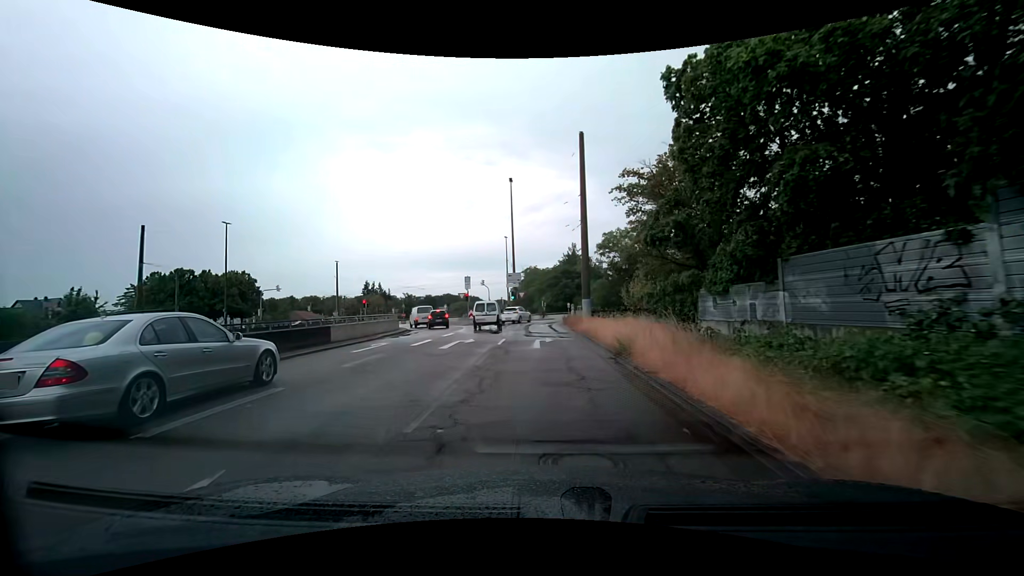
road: trunk_link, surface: asphalt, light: Day
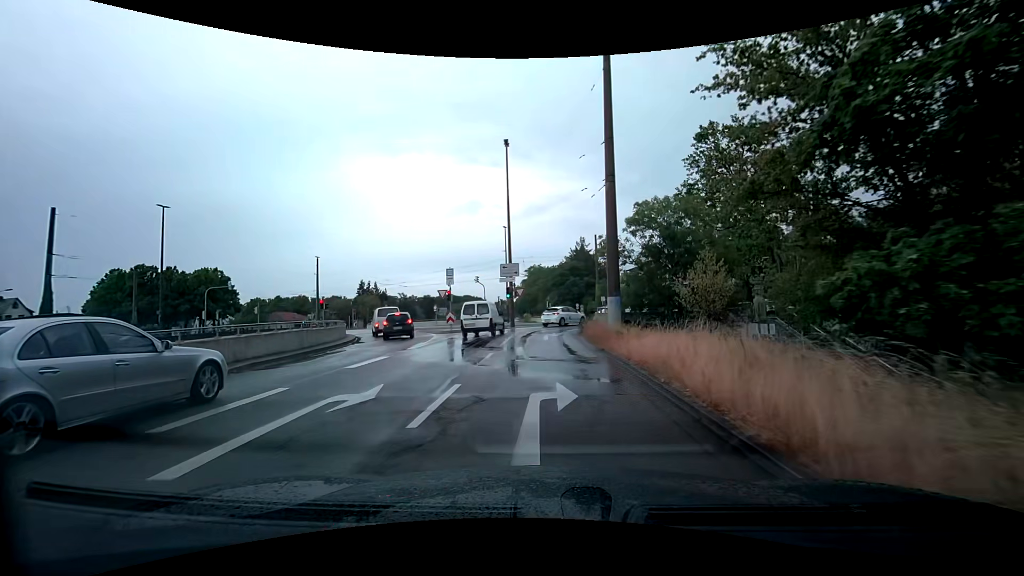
(0.0, +11.8) m; -1°
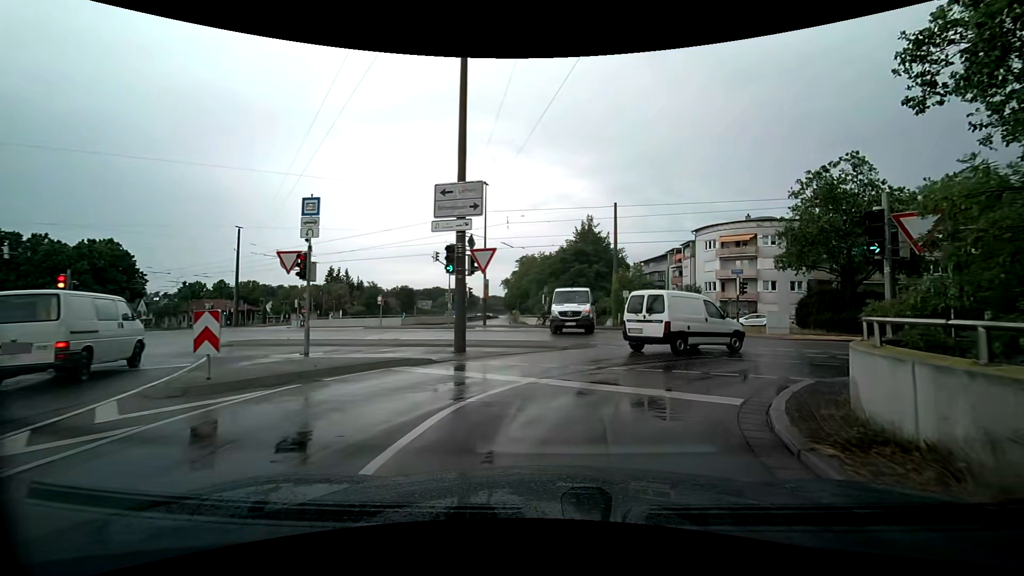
(-0.3, +23.4) m; -1°
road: tertiary_link
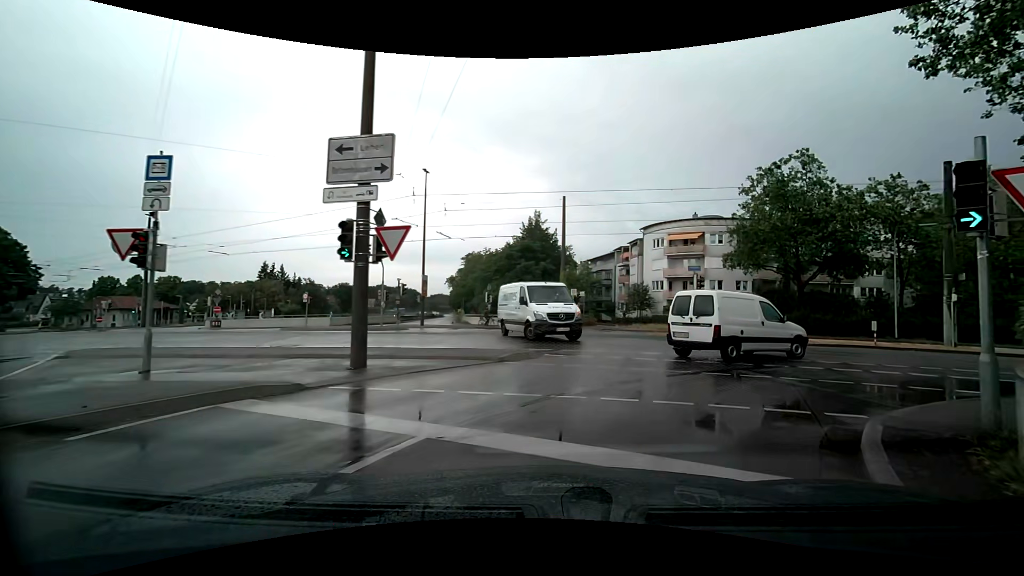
(+0.2, +3.5) m; +4°
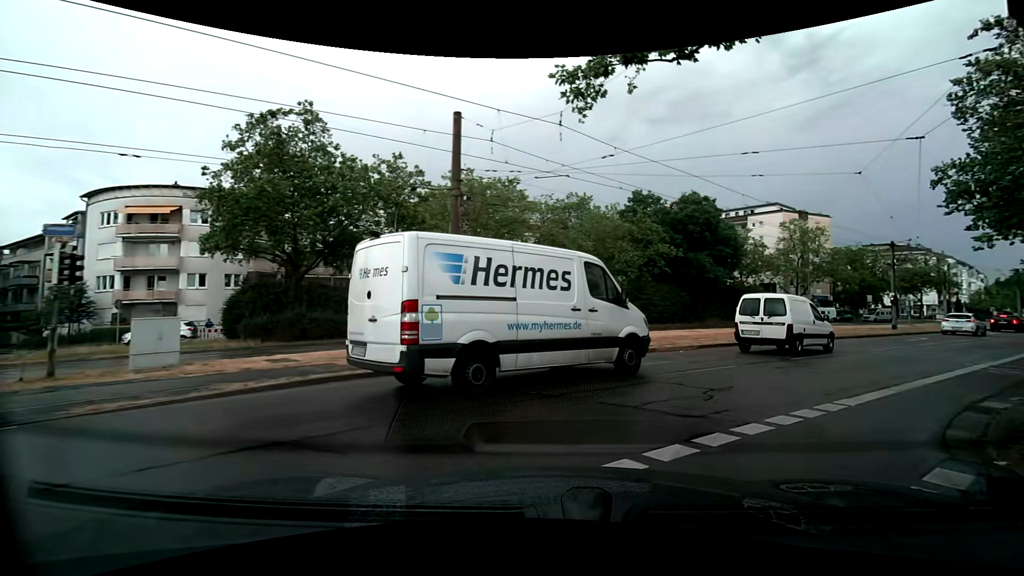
(+4.7, +12.1) m; +51°
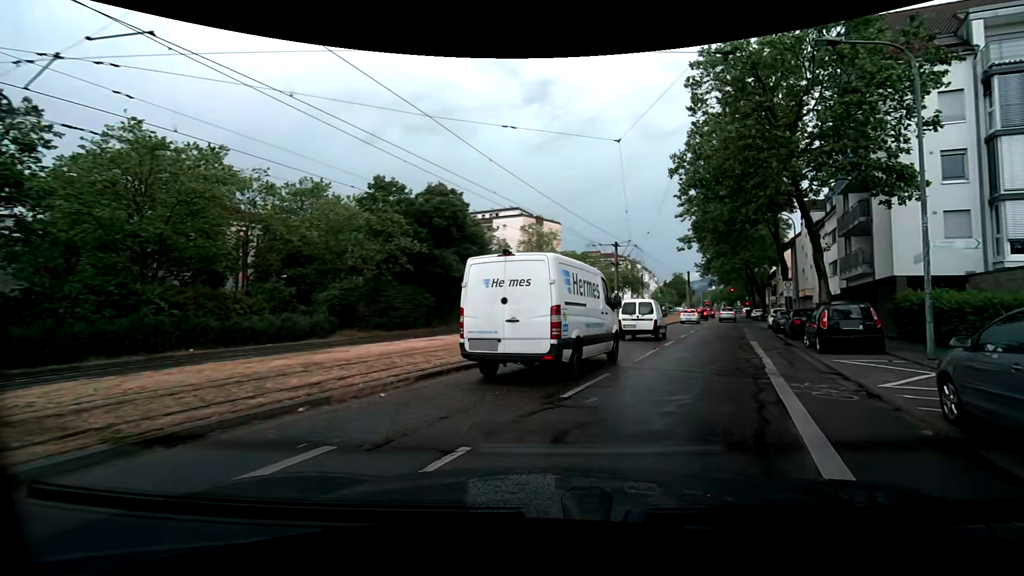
(+1.9, +7.5) m; +25°
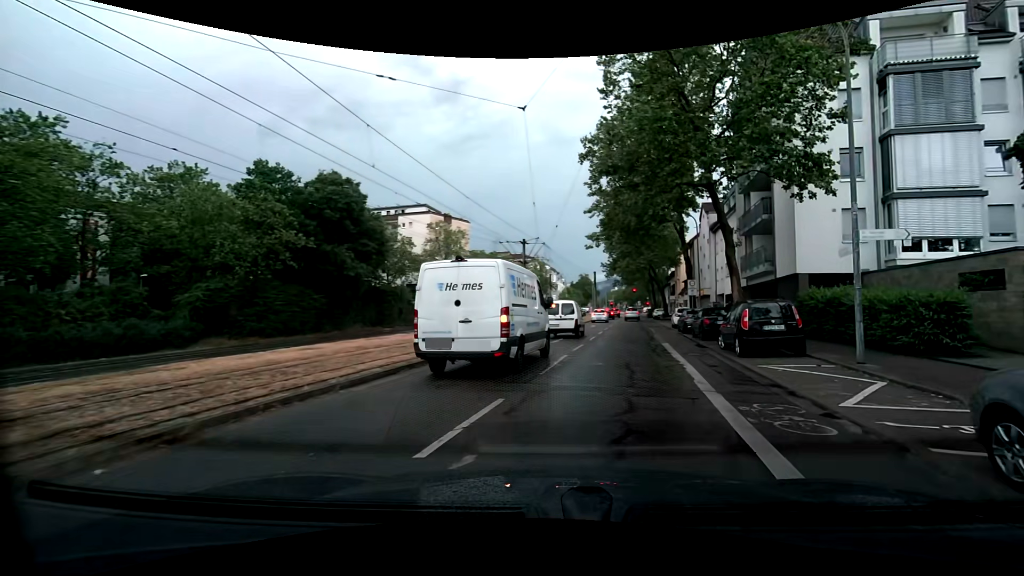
(+0.2, +3.1) m; +8°
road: tertiary
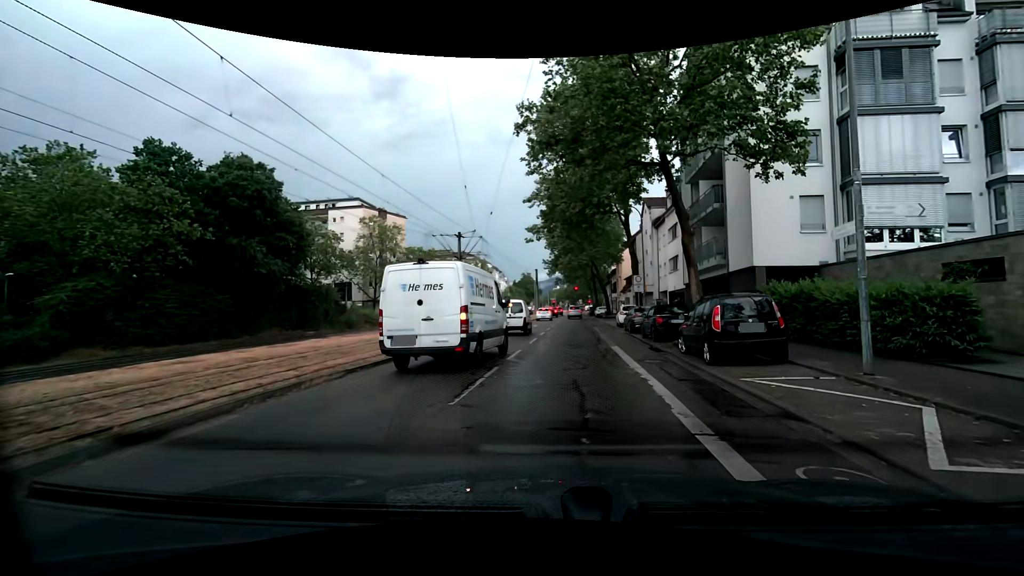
(+0.2, +3.4) m; +8°
